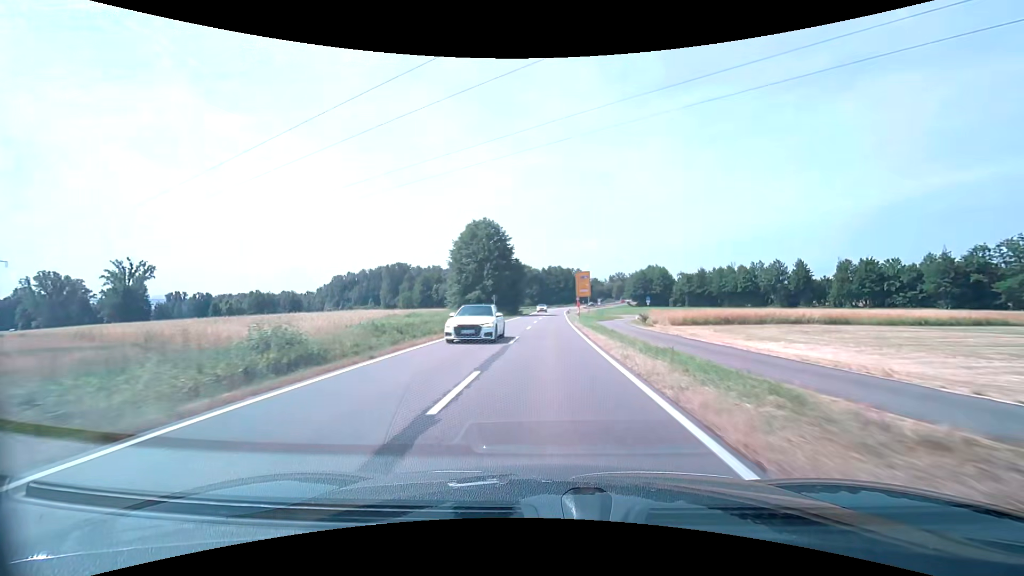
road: secondary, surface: asphalt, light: Day
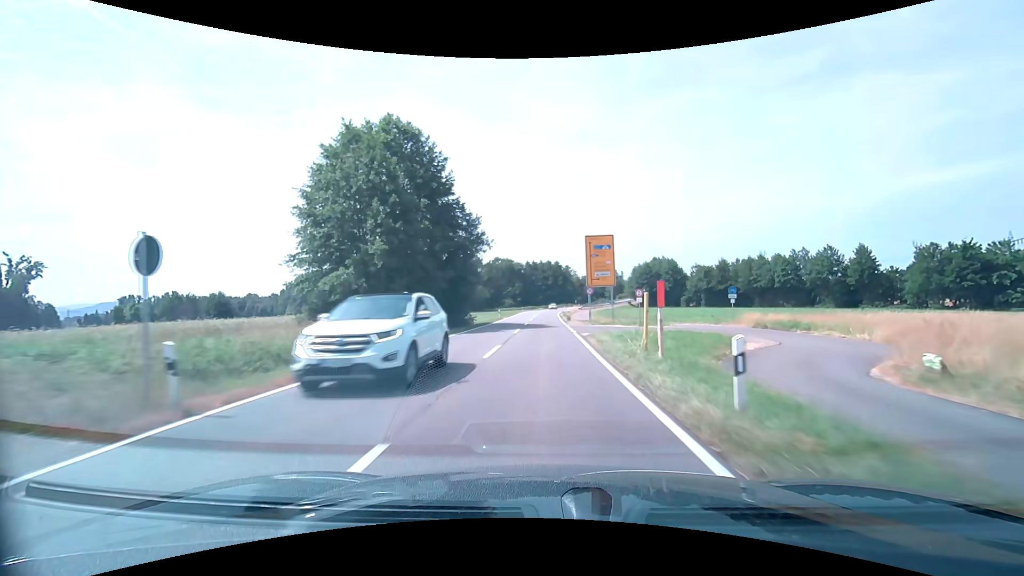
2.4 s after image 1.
(+0.8, +41.6) m; +2°
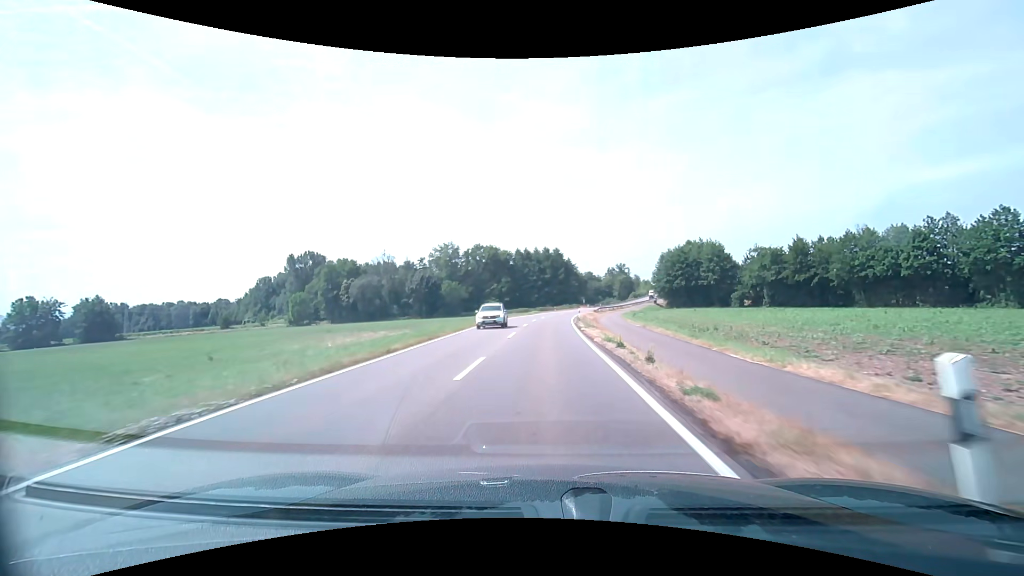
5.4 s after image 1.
(+0.4, +51.9) m; +1°
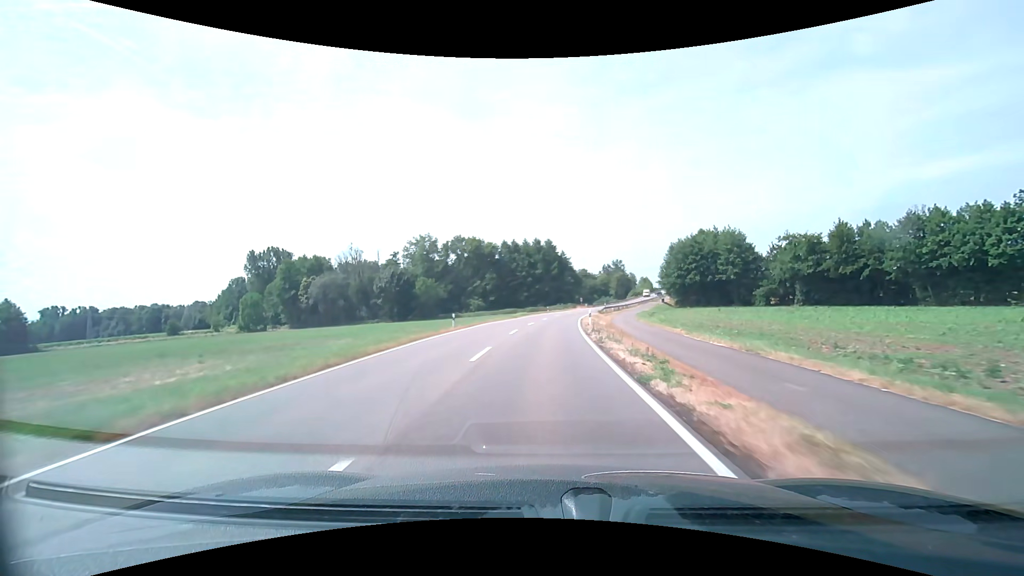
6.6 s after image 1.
(+0.1, +20.7) m; +1°
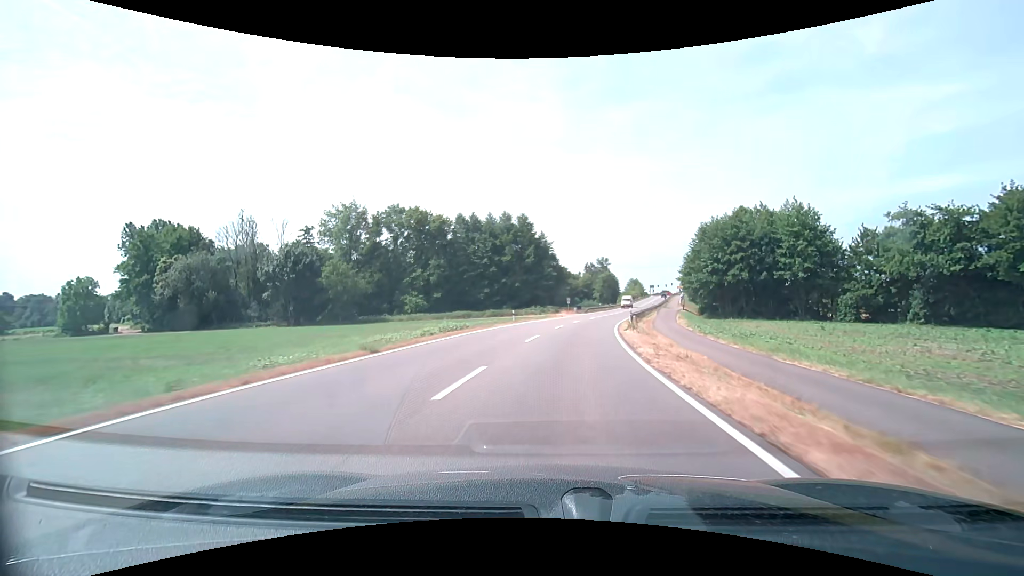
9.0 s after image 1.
(+0.7, +41.1) m; +2°
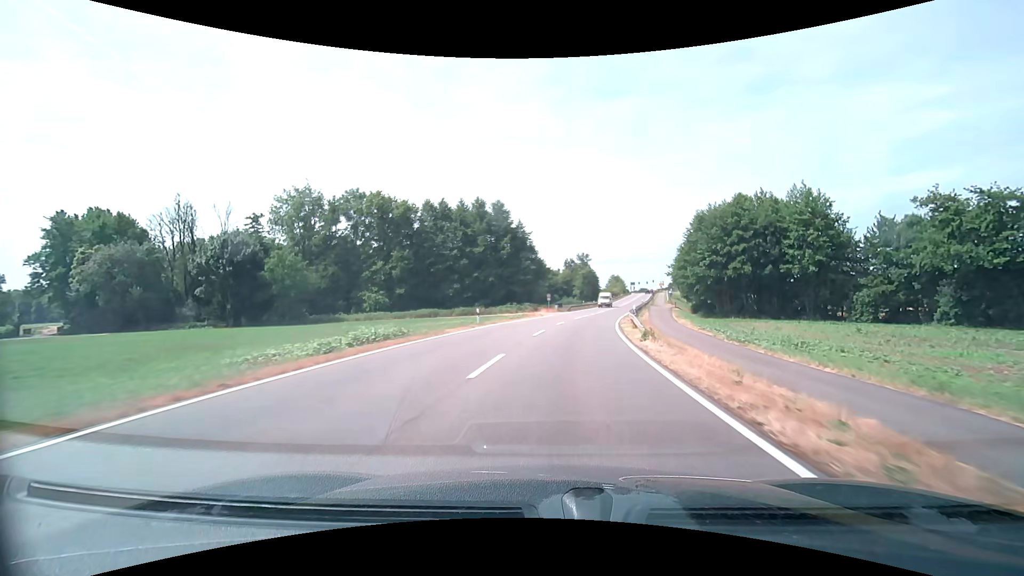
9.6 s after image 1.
(+0.2, +10.2) m; +2°
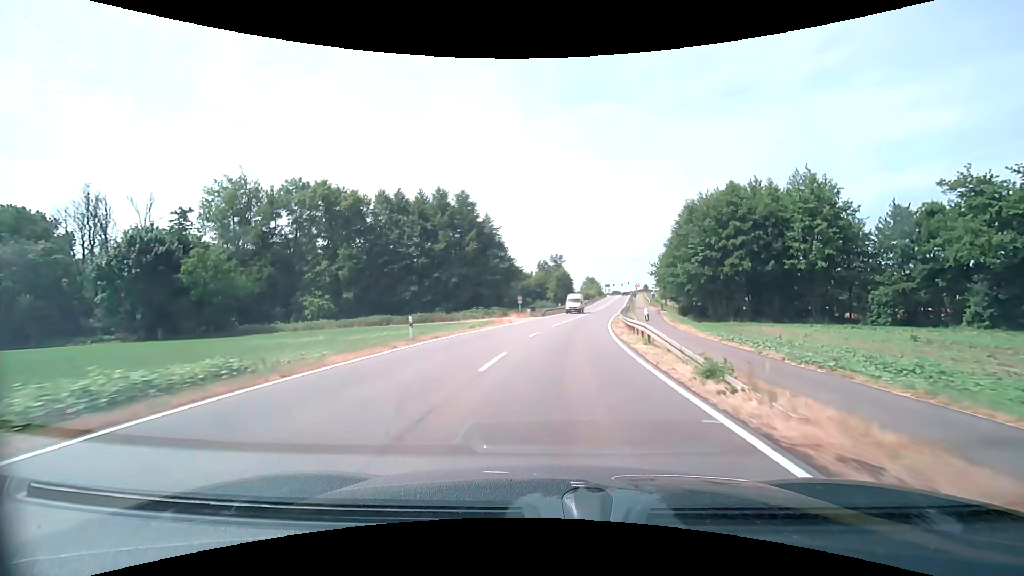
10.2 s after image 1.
(+0.3, +10.2) m; +3°
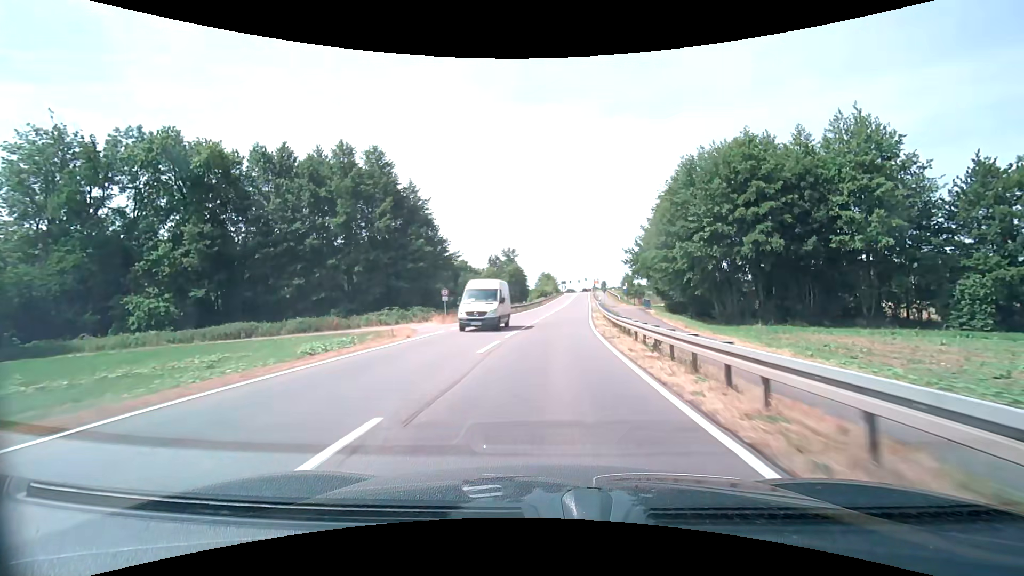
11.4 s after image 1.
(+1.1, +20.3) m; +6°
(0, +10) (0, +20) (+1, +30) (+2, +40) (+2, +50) (+3, +60) (+4, +70) (+5, +80) (+6, +90) (+7, +100) m
